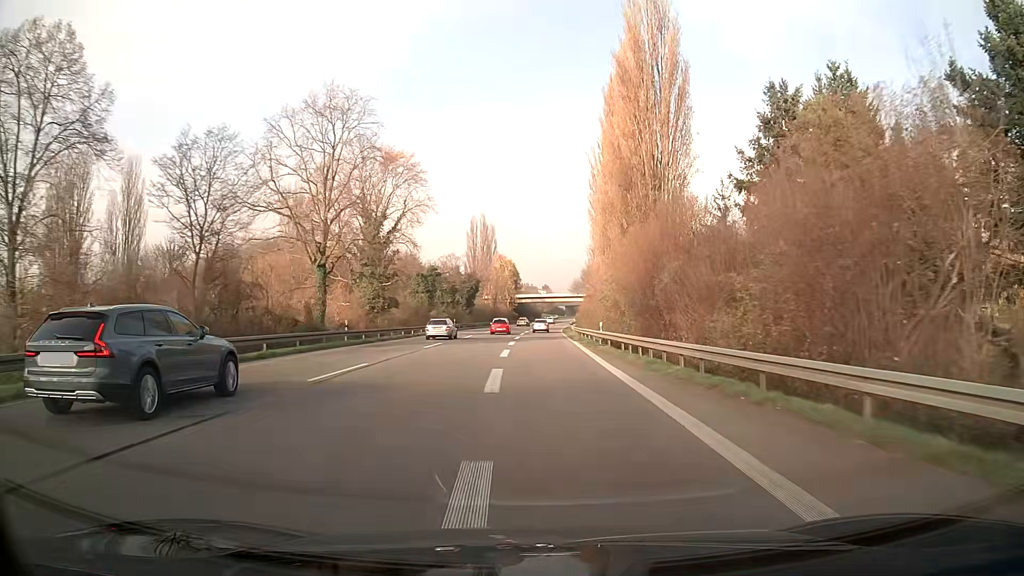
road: trunk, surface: asphalt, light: Day
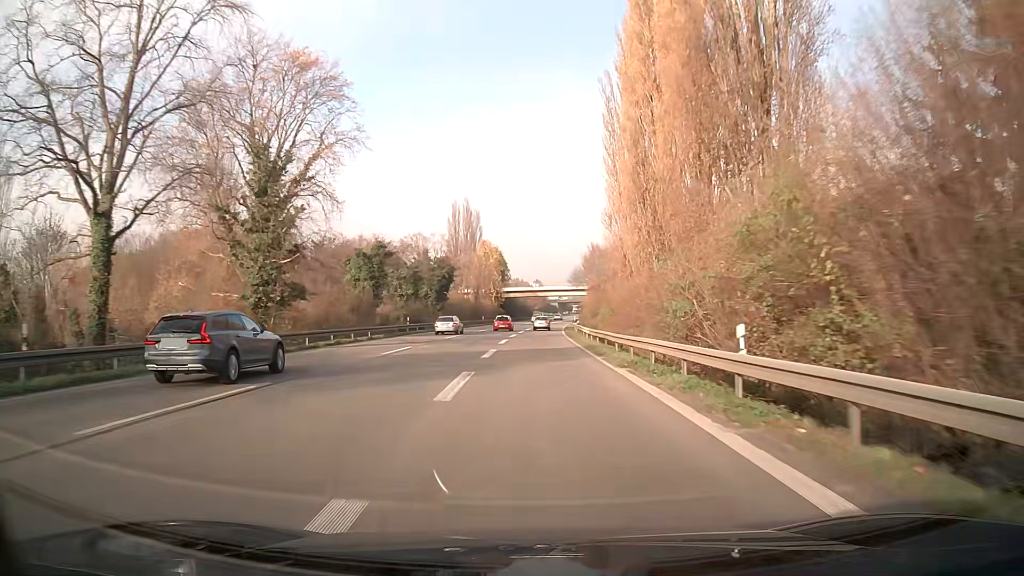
(+0.2, +25.5) m; +1°
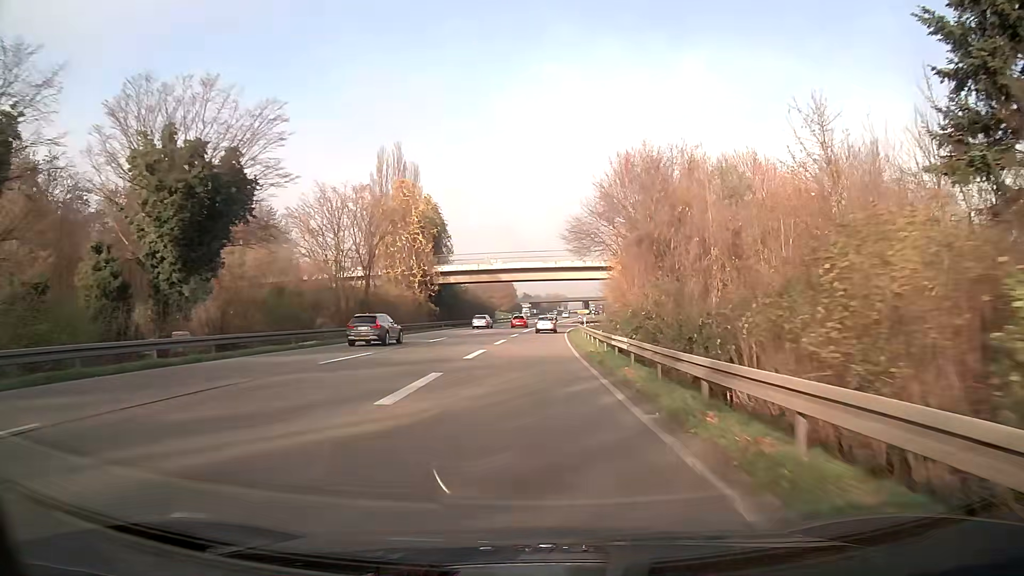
(+1.4, +60.6) m; +2°
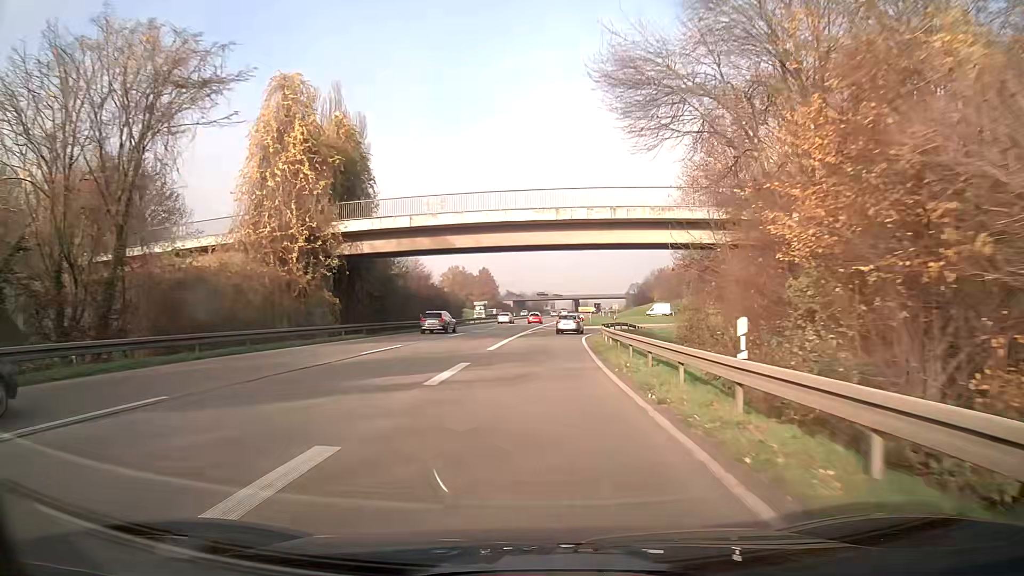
(+0.4, +33.3) m; +2°
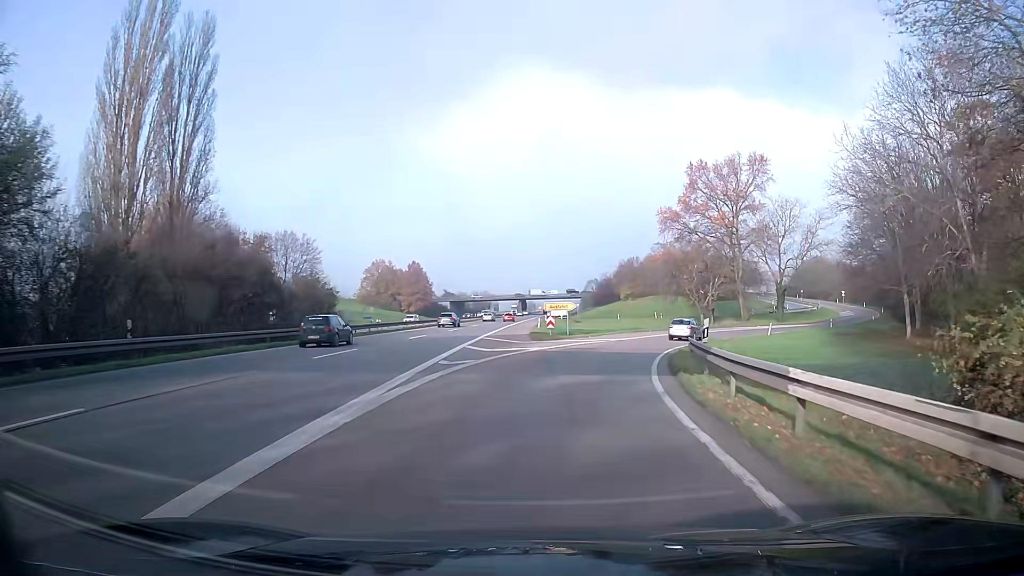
(+1.1, +37.6) m; +5°
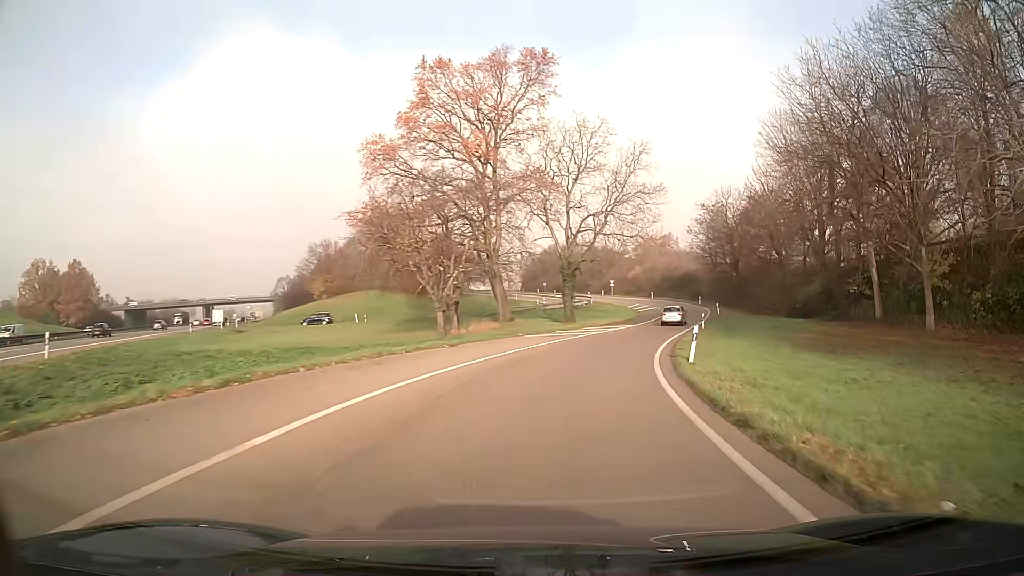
(+8.6, +40.8) m; +25°
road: trunk_link
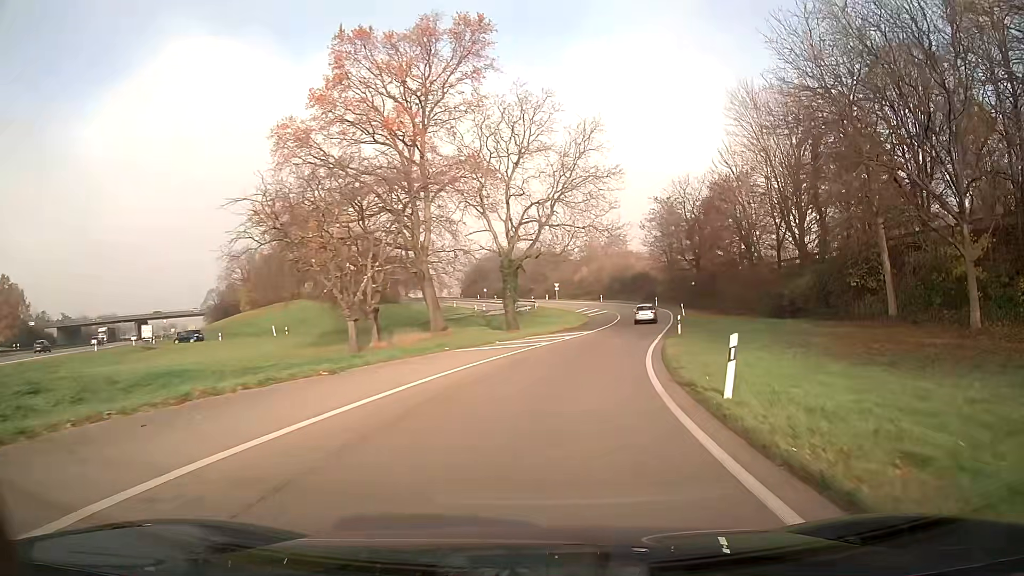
(+0.4, +8.7) m; +5°
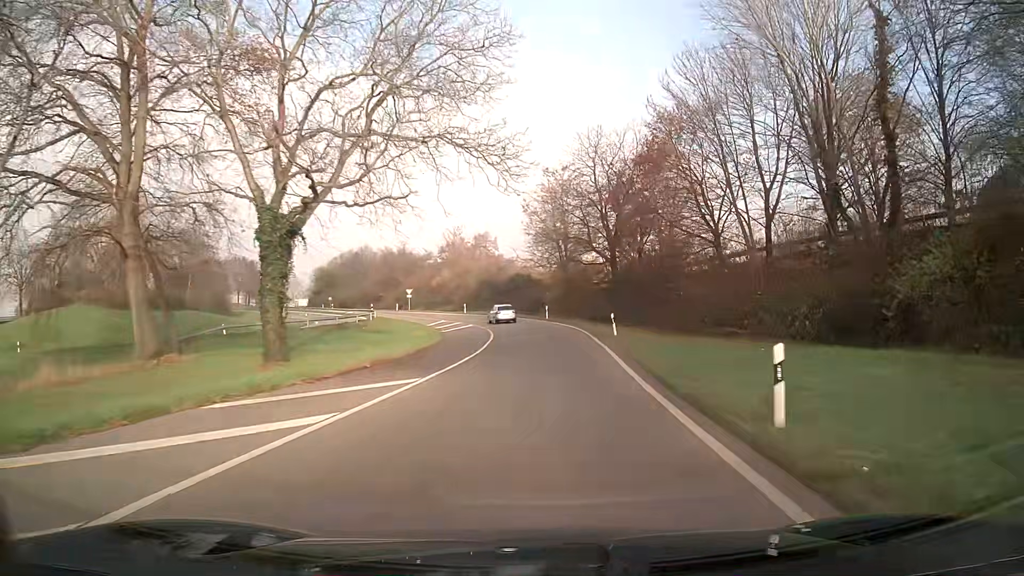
(+2.6, +27.0) m; +10°
